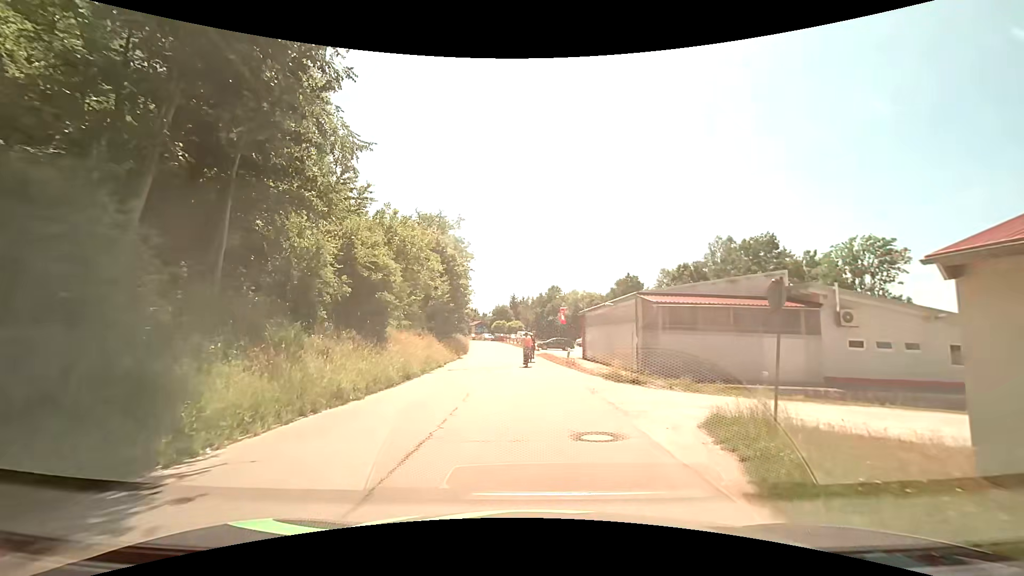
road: tertiary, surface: asphalt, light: Day
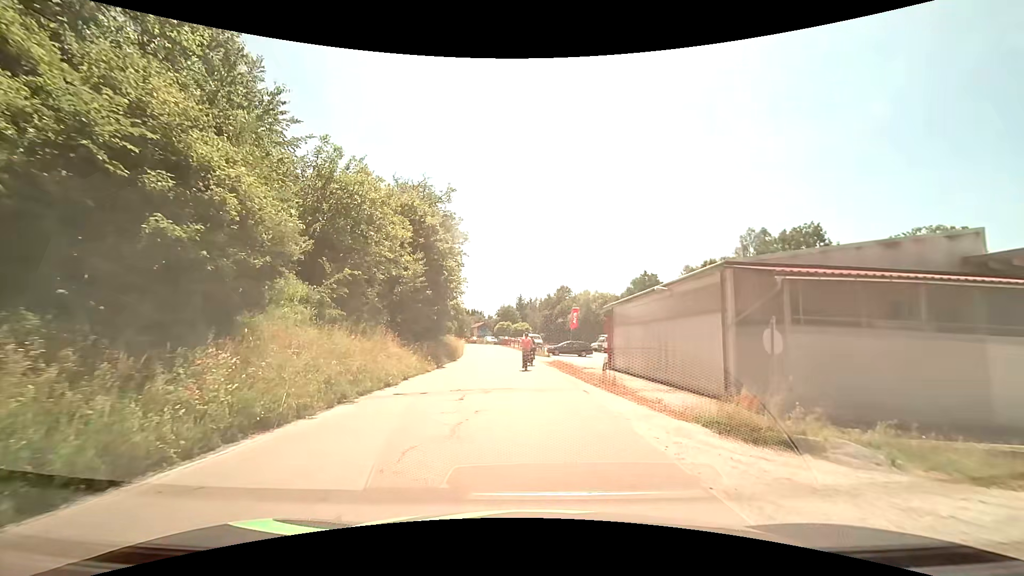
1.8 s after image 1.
(-0.1, +11.3) m; -2°
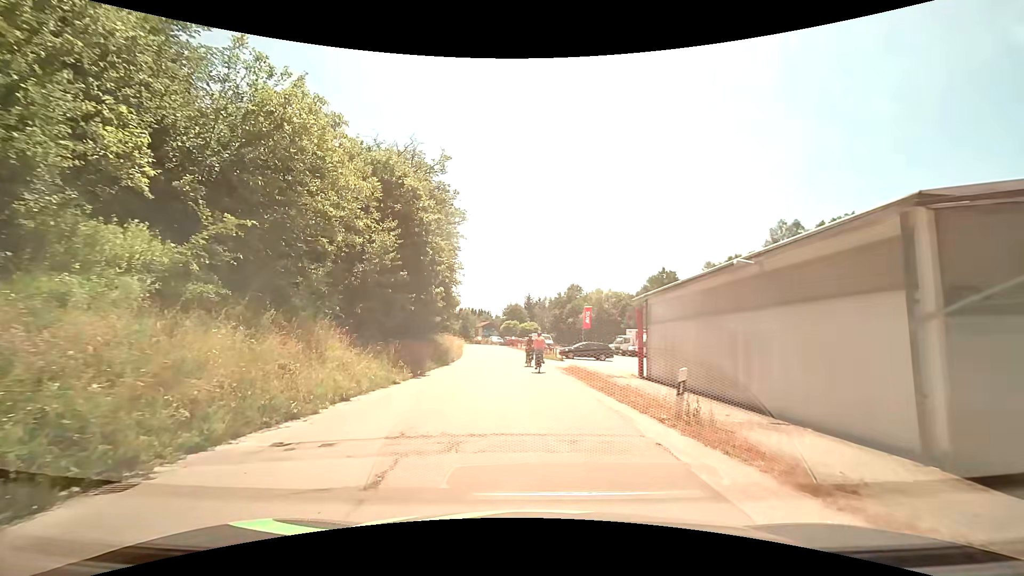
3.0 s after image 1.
(0.0, +7.3) m; -1°
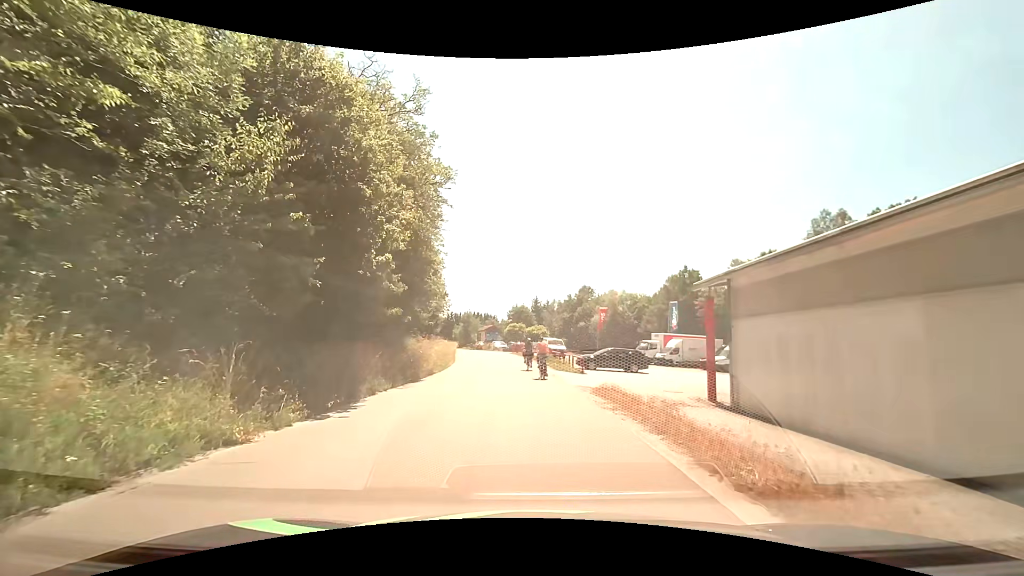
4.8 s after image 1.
(0.0, +9.8) m; 0°
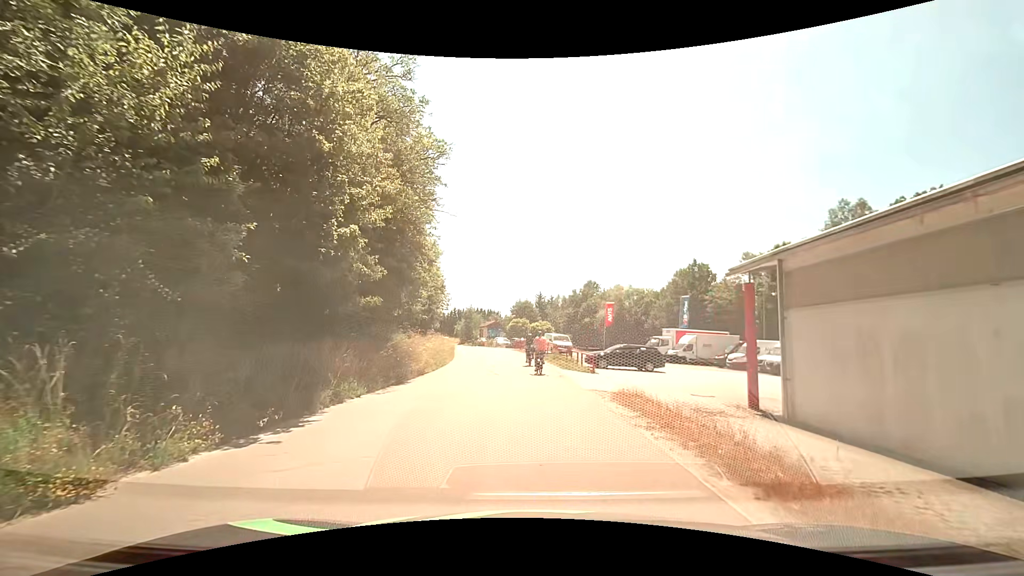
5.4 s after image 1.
(-0.1, +3.0) m; -1°
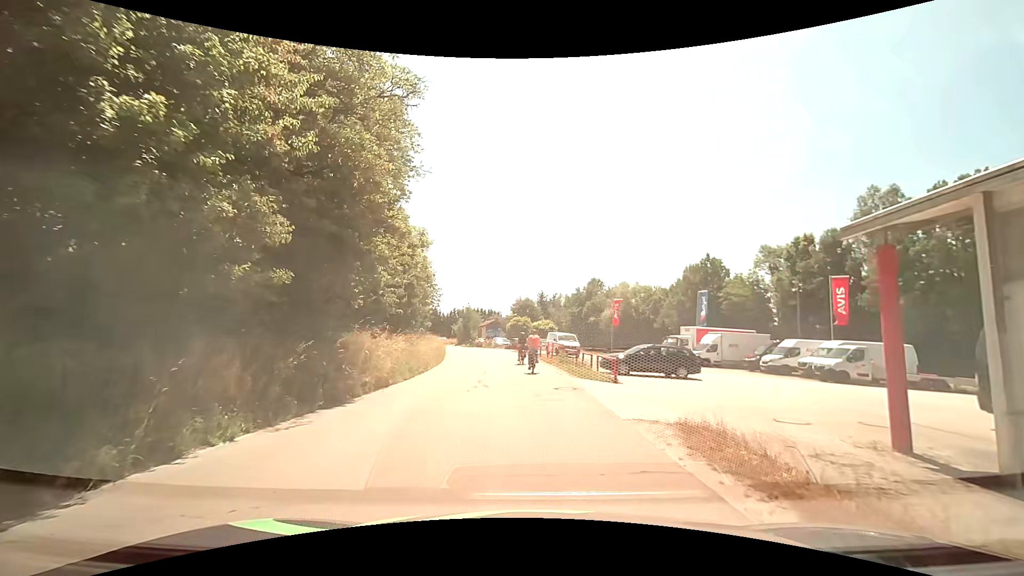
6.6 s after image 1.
(0.0, +5.8) m; -1°
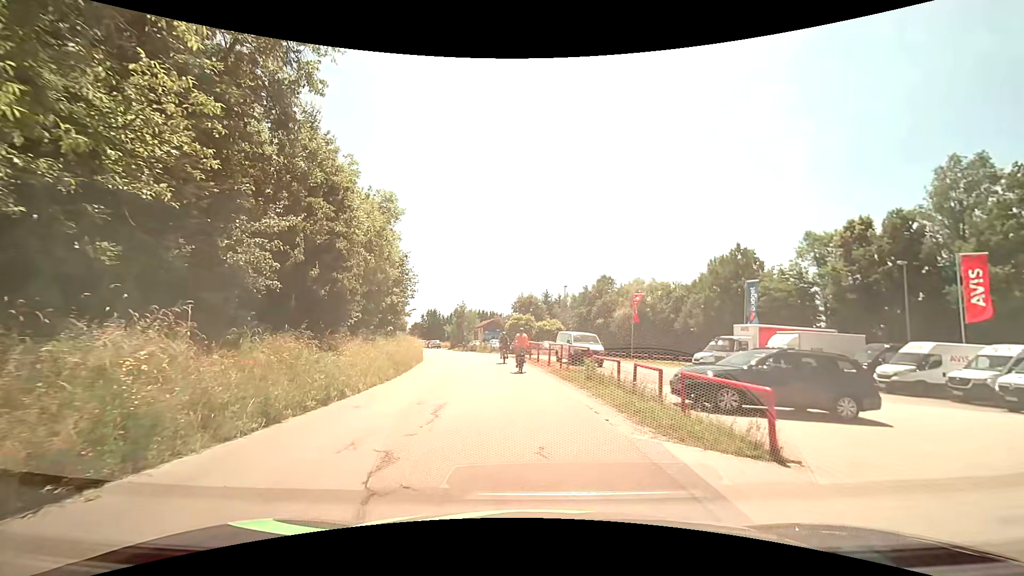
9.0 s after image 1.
(+0.1, +11.6) m; +1°
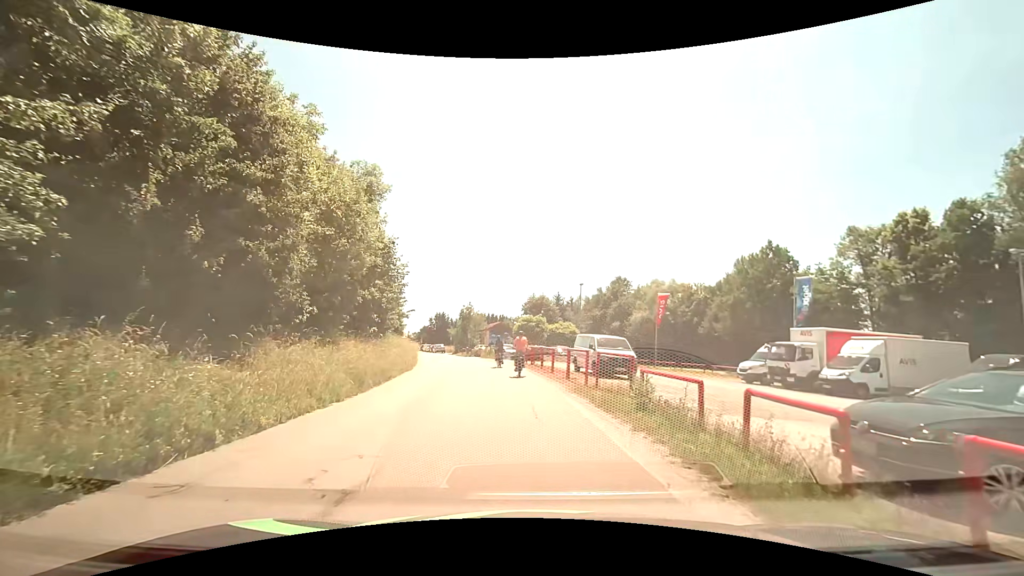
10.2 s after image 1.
(-0.1, +6.1) m; -1°
(0, +10) (-1, +20) (-3, +30) (-5, +40) (-7, +49) (-10, +59) (-14, +68) (-17, +78) (-20, +87) (-24, +97) m
